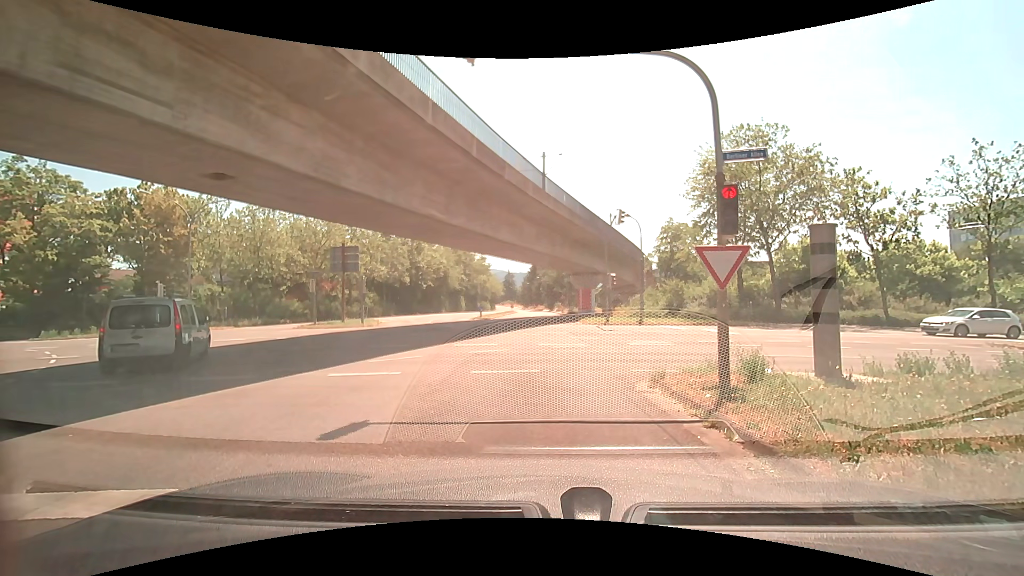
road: tertiary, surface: asphalt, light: Day
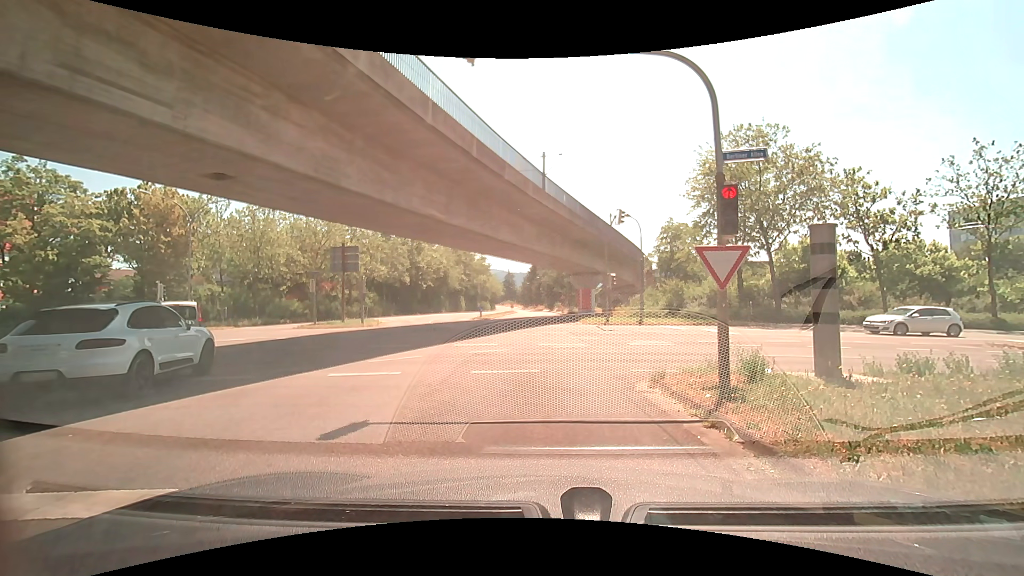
(0.0, 0.0) m; 0°
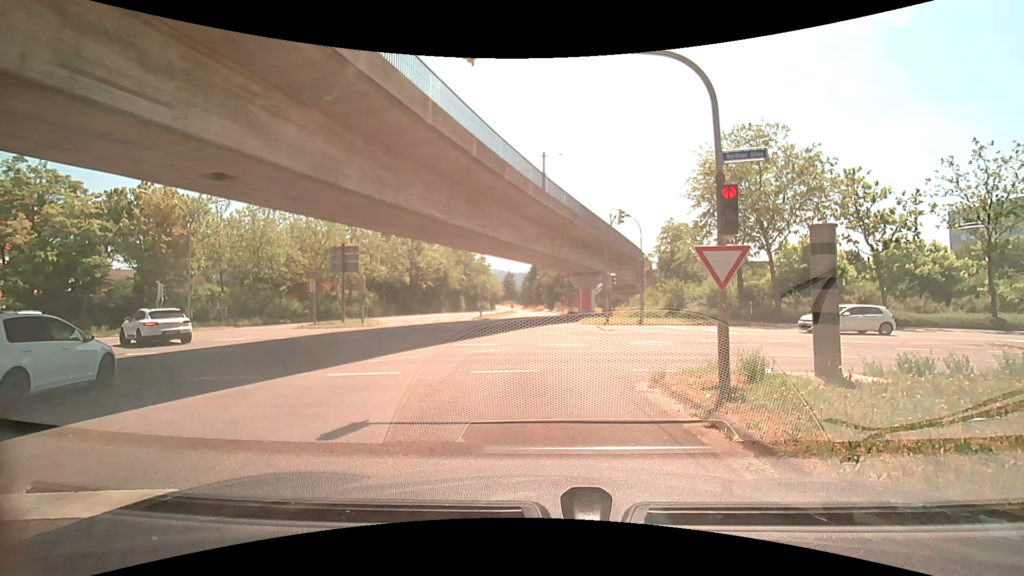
(0.0, 0.0) m; 0°
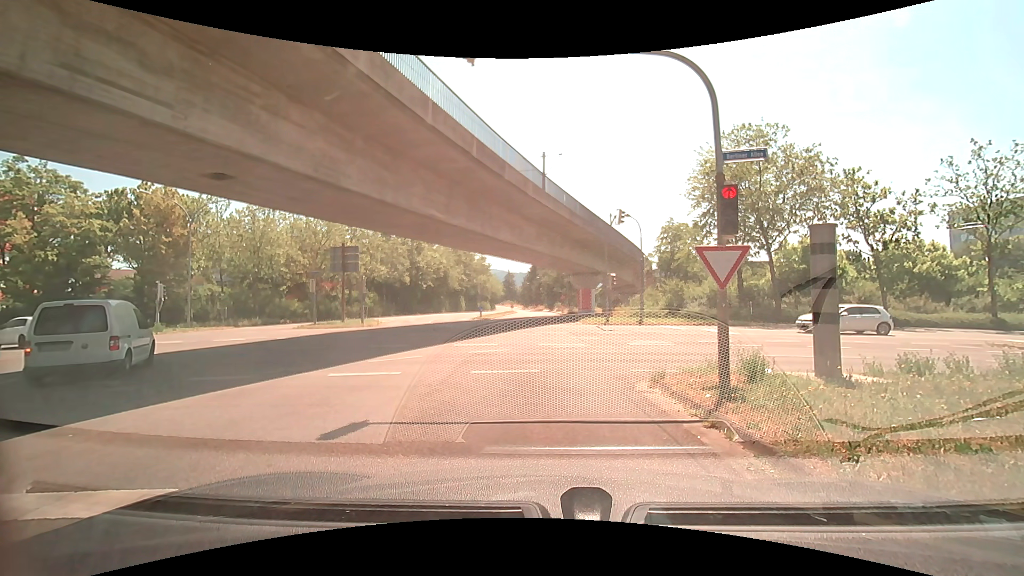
(0.0, 0.0) m; 0°
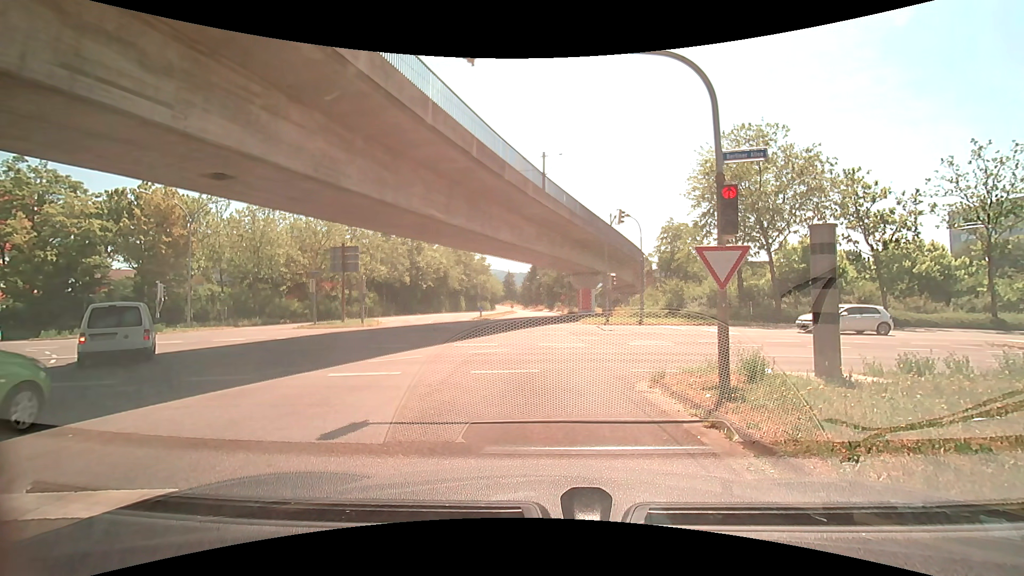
(0.0, 0.0) m; 0°
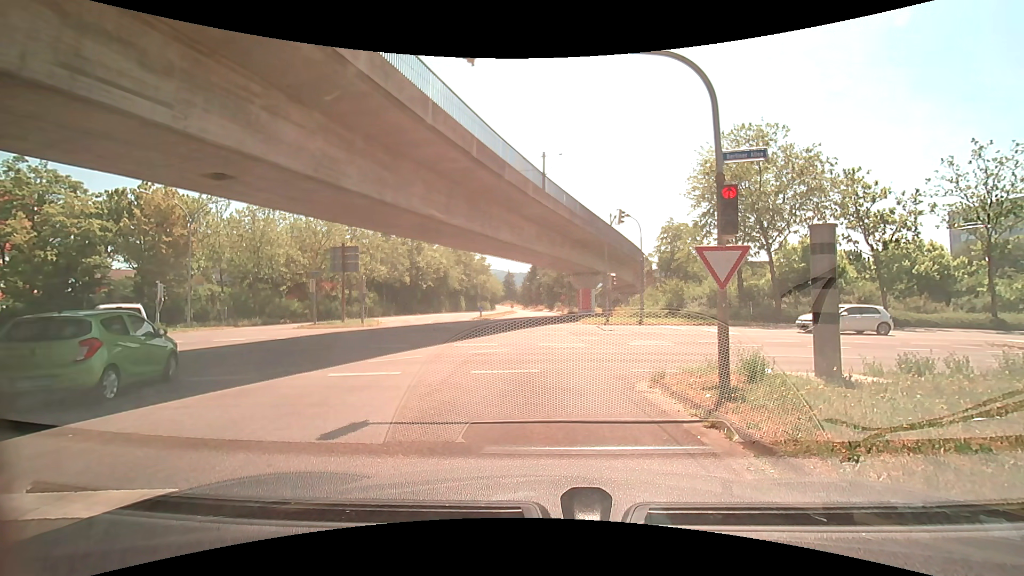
(0.0, 0.0) m; 0°
